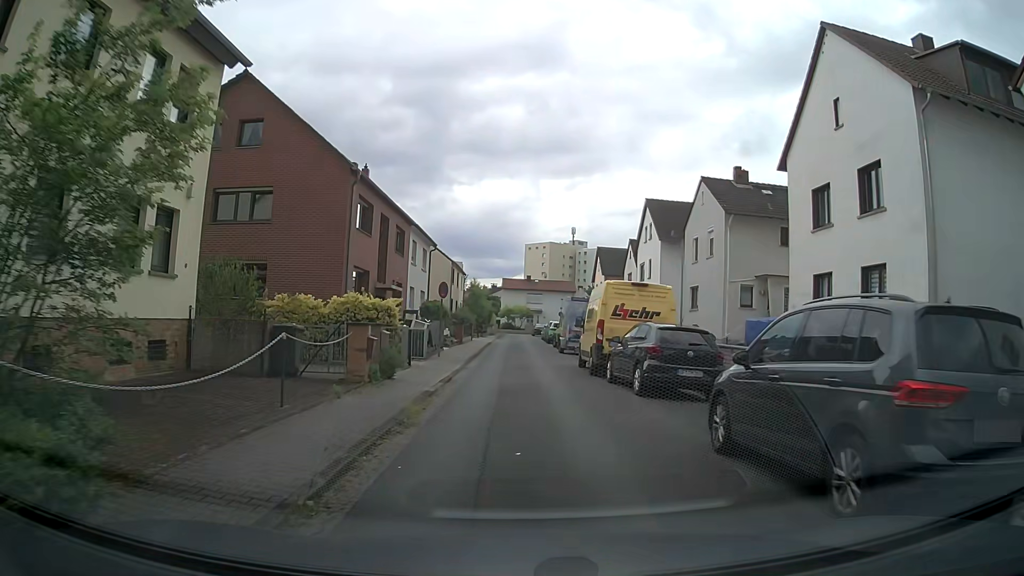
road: residential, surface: asphalt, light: Day
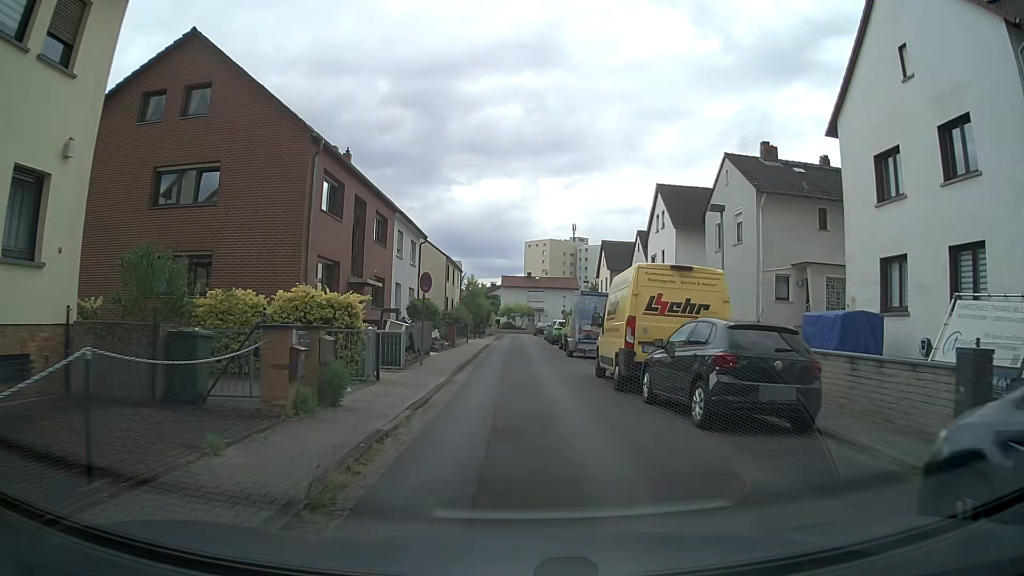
(0.0, +4.4) m; +2°
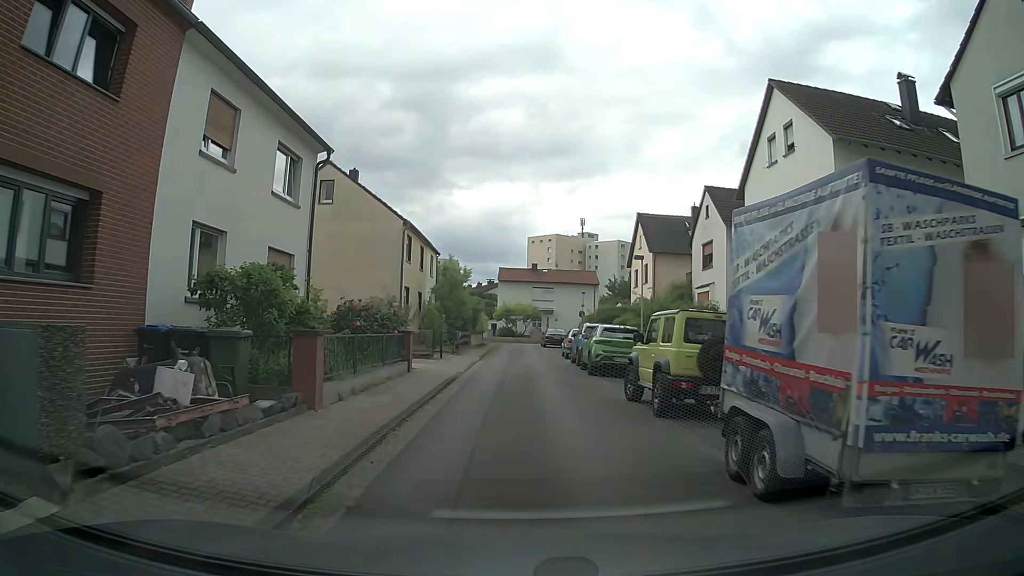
(-0.5, +21.2) m; -2°
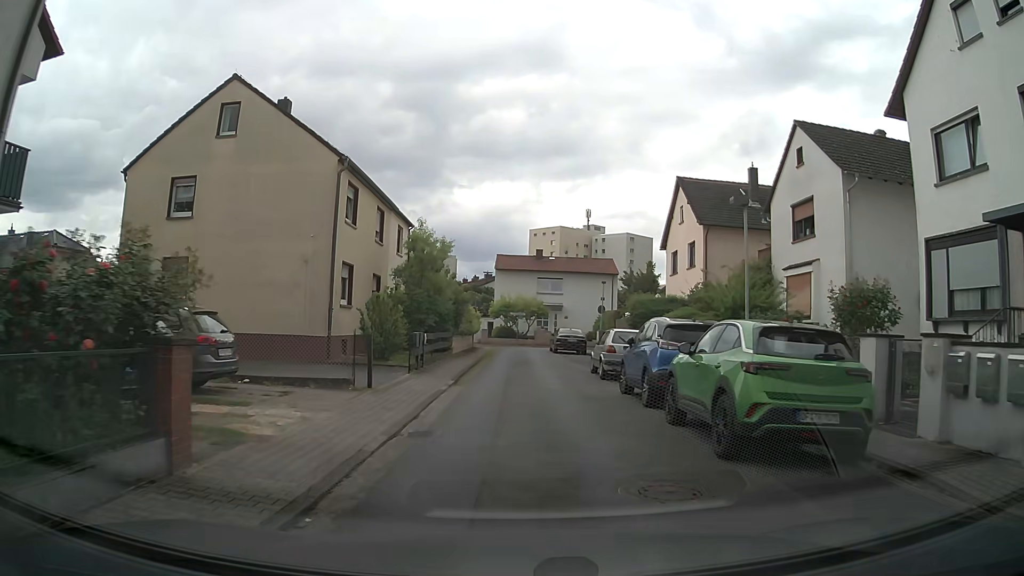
(0.0, +13.0) m; +1°
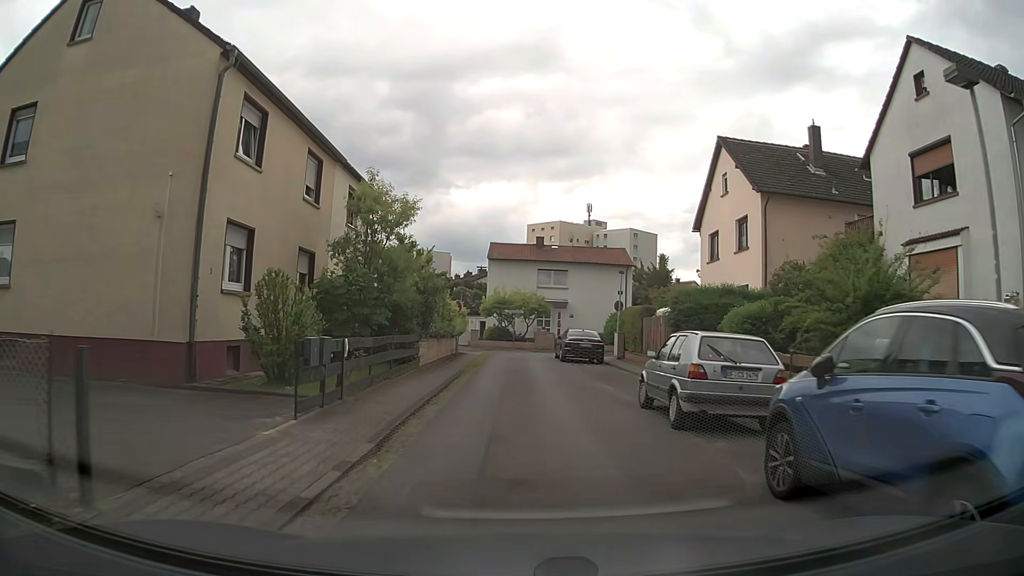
(-0.1, +9.1) m; -1°
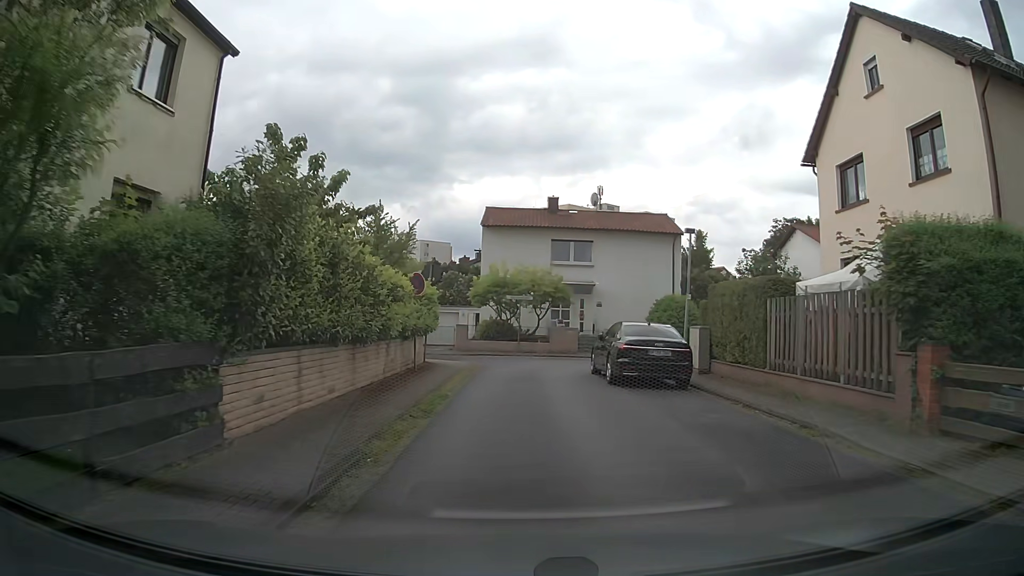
(+0.1, +14.0) m; -1°
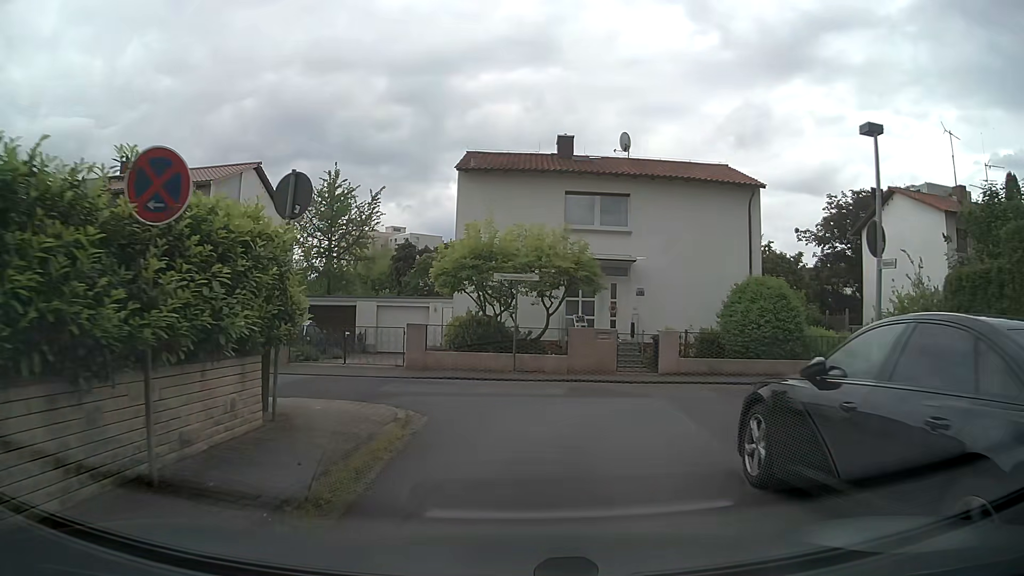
(+0.3, +12.7) m; +2°
(+1, +10) (+8, +16) (+18, +17) (+28, +17) (+38, +17) (+48, +17) (+58, +17) (+68, +17) (+78, +17) (+88, +17) m
